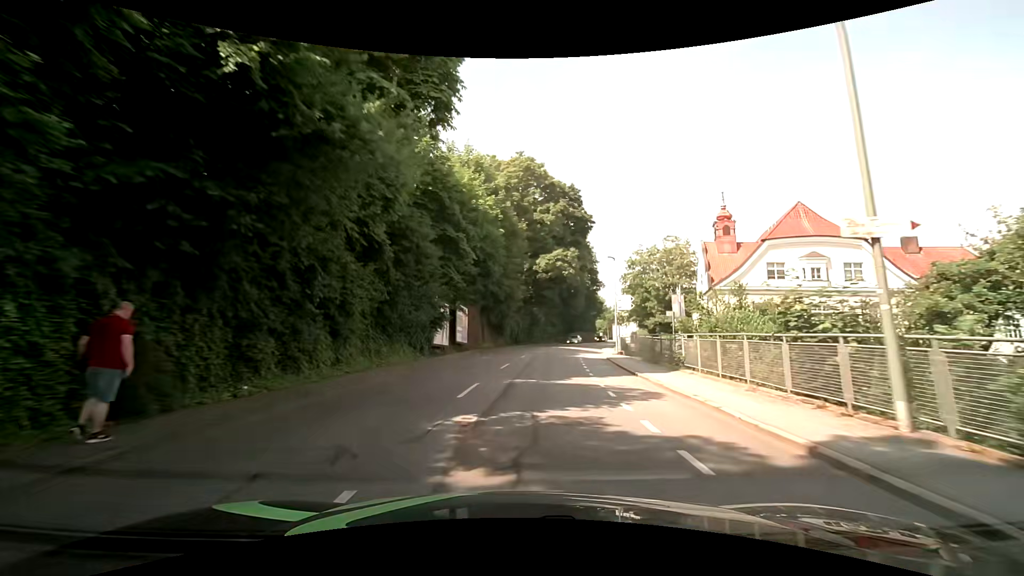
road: tertiary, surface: asphalt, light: Day
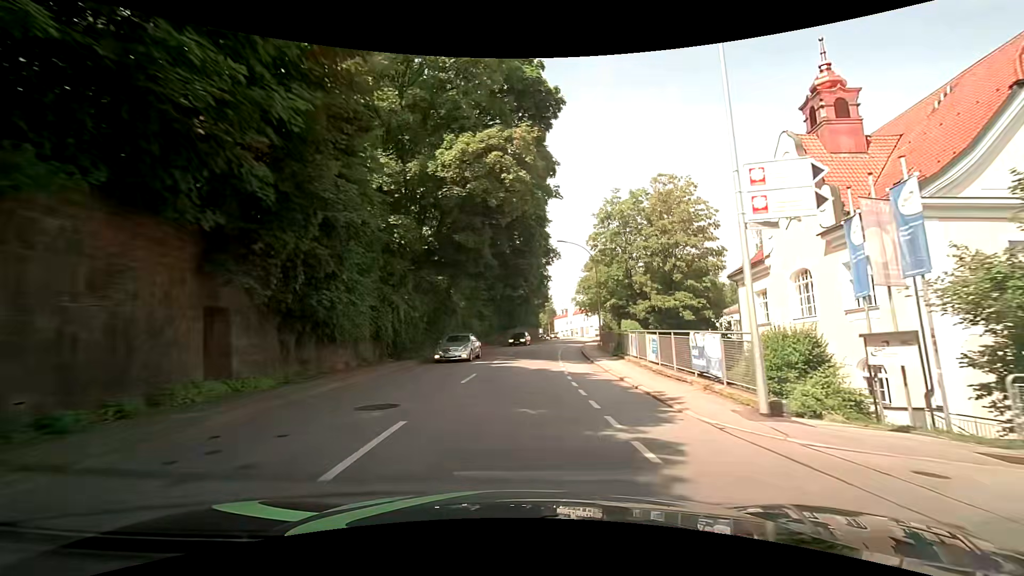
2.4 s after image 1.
(+2.3, +32.5) m; +8°
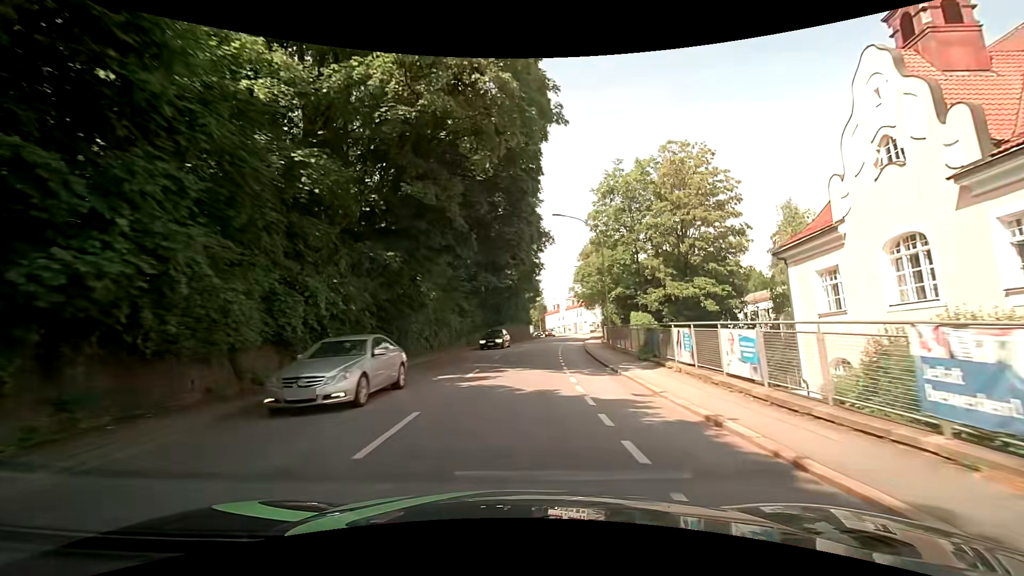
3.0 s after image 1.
(+0.1, +8.2) m; +1°
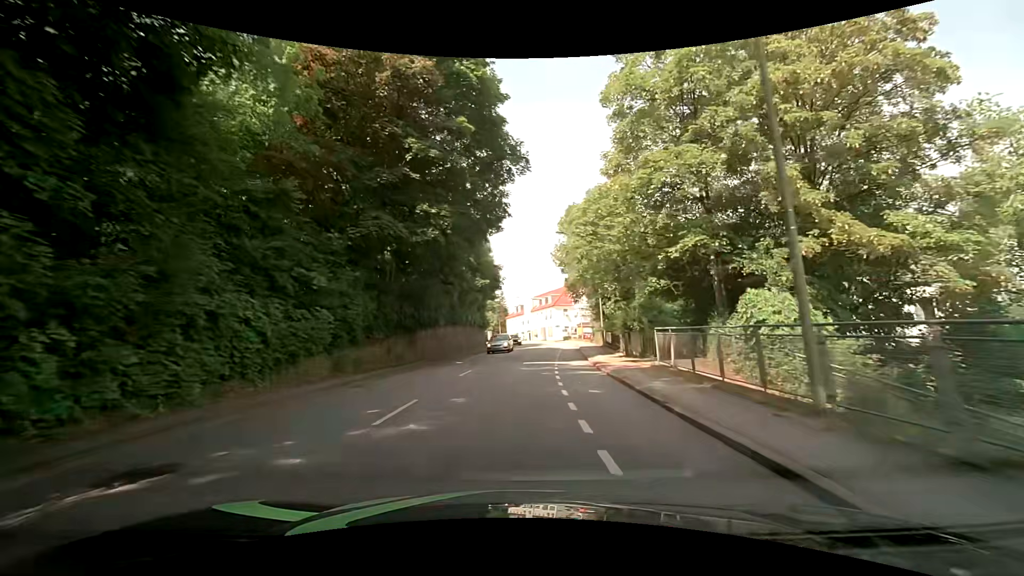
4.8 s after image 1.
(+0.9, +24.7) m; +4°
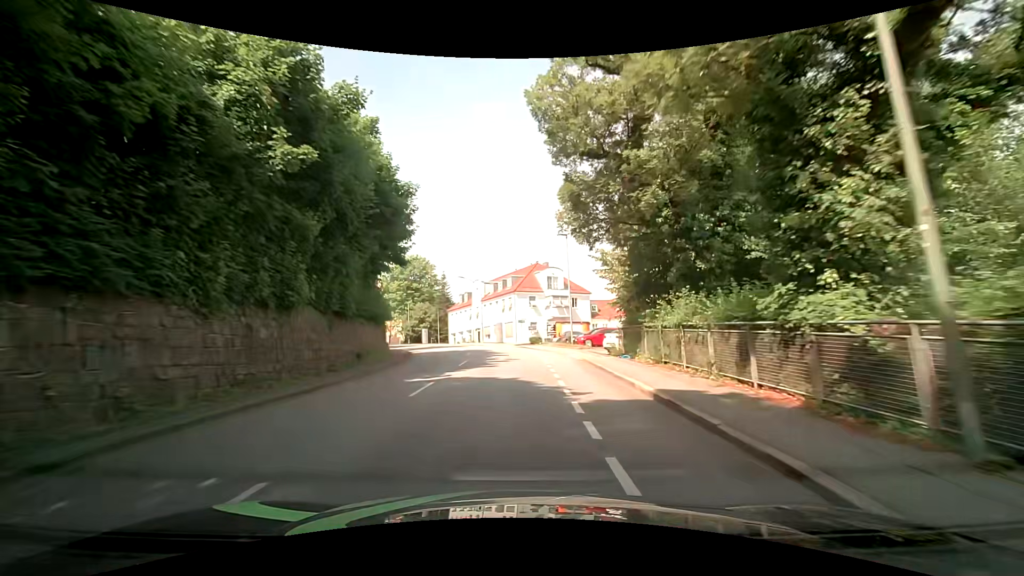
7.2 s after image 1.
(+1.5, +32.6) m; +5°
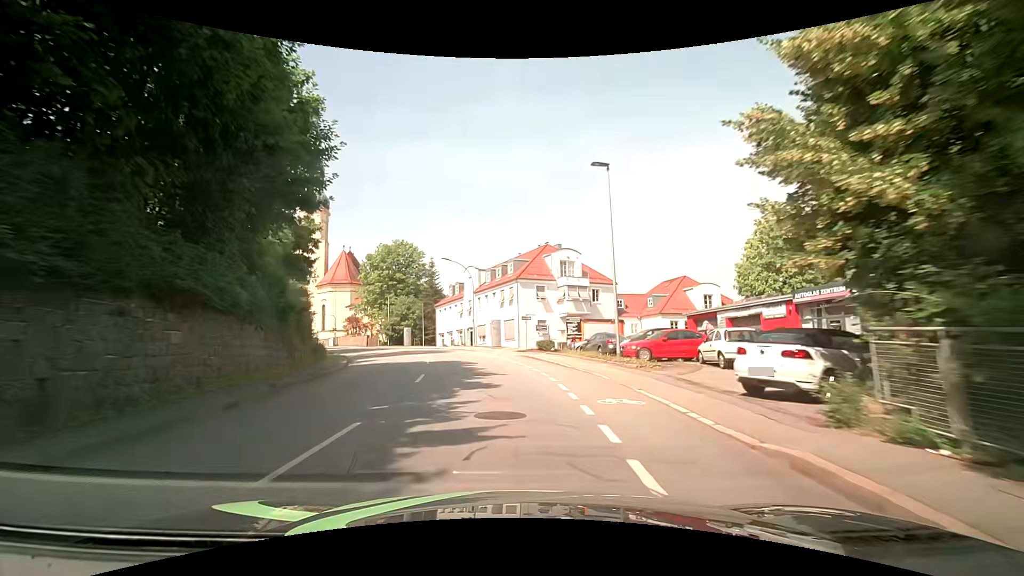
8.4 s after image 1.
(+0.3, +16.1) m; 0°
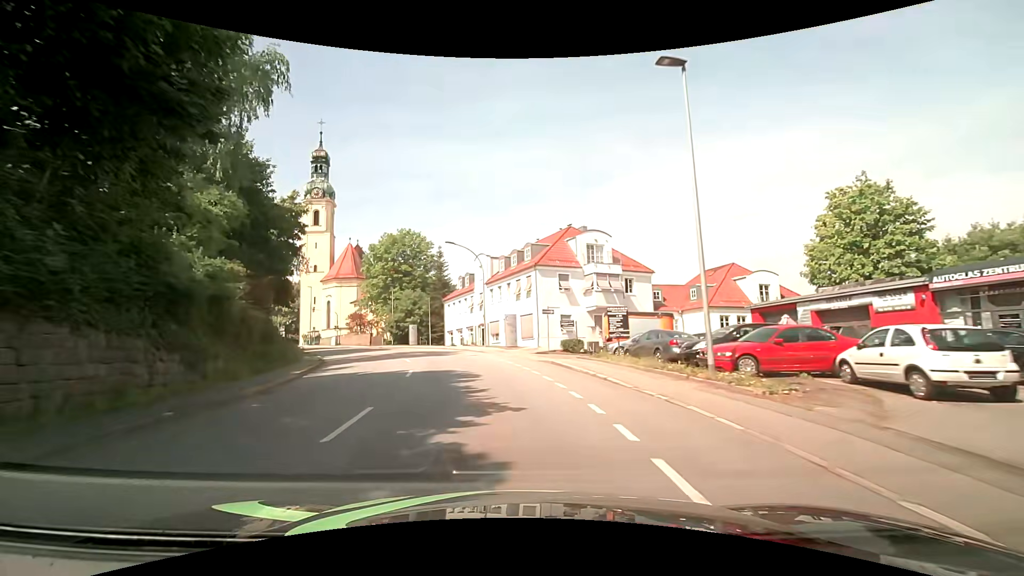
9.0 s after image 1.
(-0.1, +7.9) m; -1°
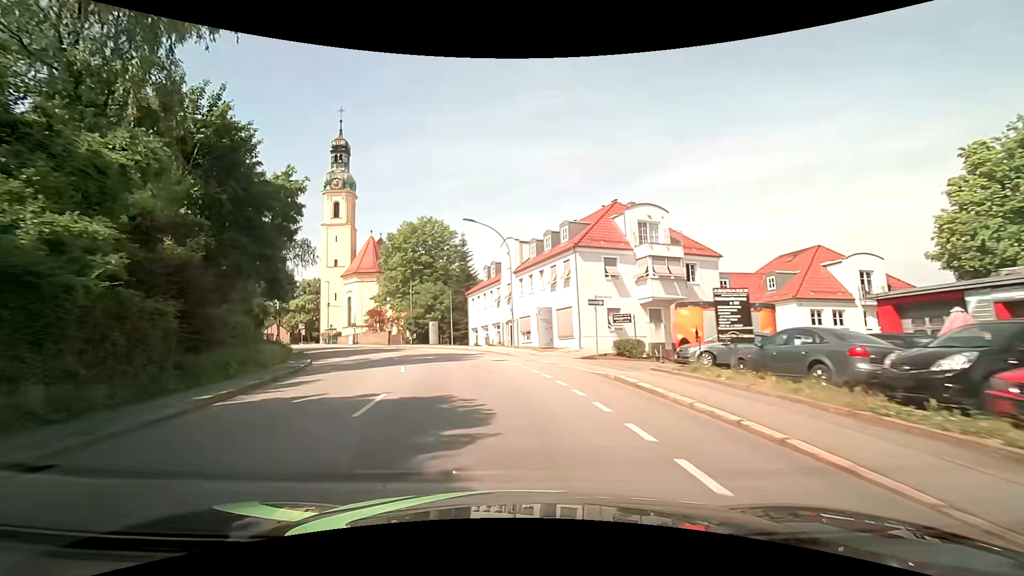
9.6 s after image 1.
(-0.3, +7.8) m; -4°
(-1, +10) (-2, +20) (-5, +29) (-9, +39) (-13, +48) (-18, +56) (-24, +64) (-31, +72) (-37, +79) (-44, +87) m
